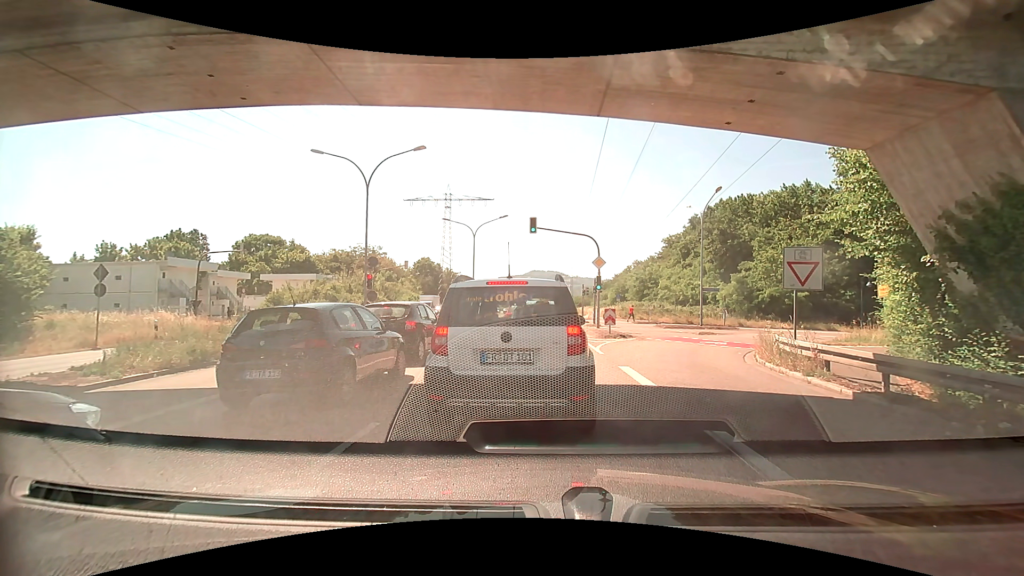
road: trunk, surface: asphalt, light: Day
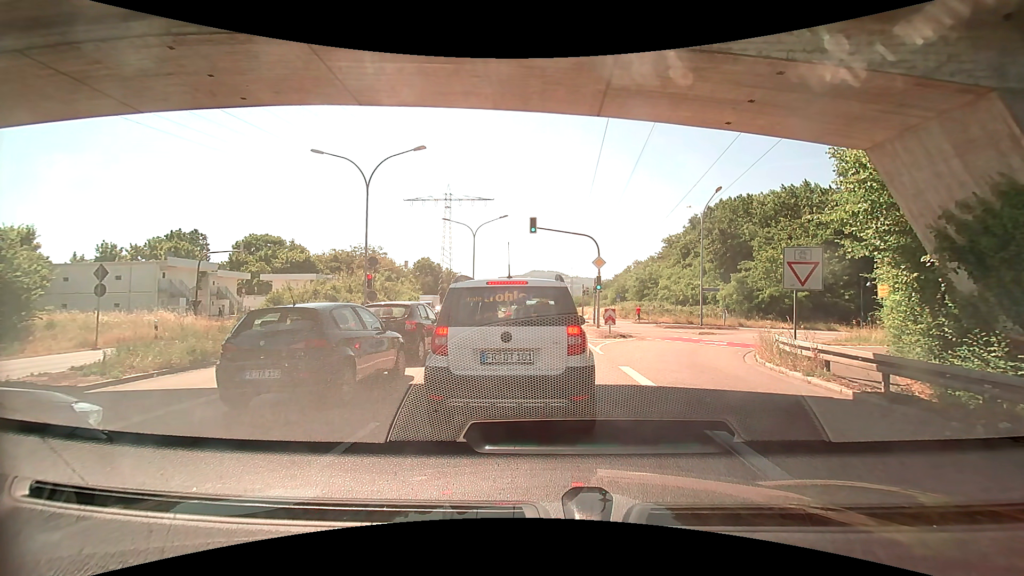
(0.0, 0.0) m; 0°
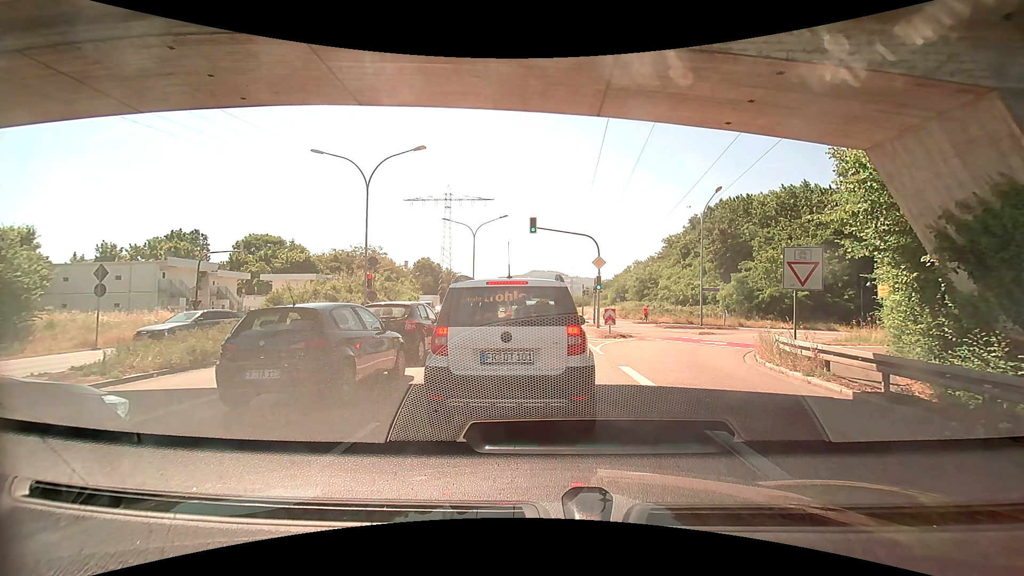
(0.0, 0.0) m; 0°
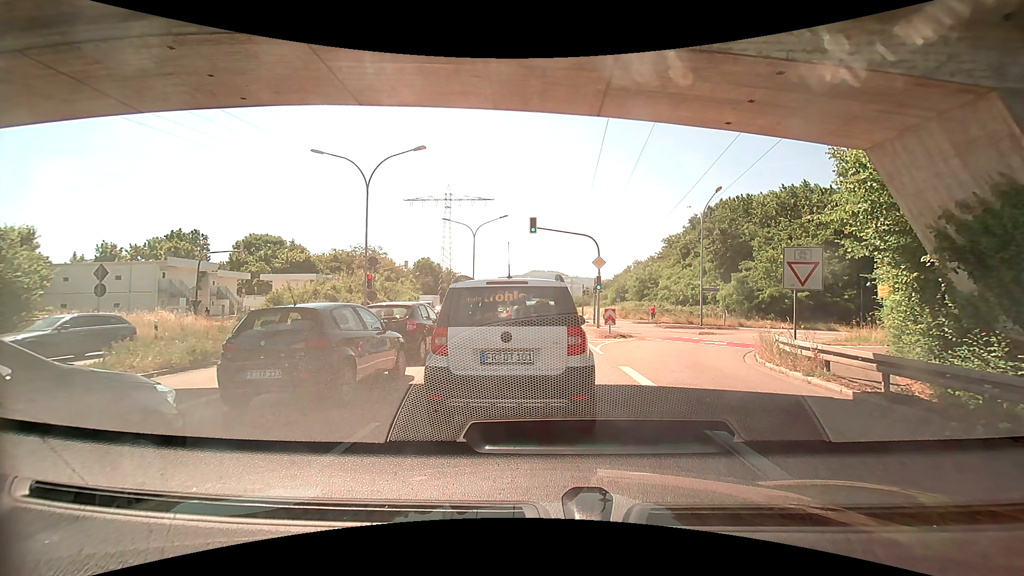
(0.0, 0.0) m; 0°
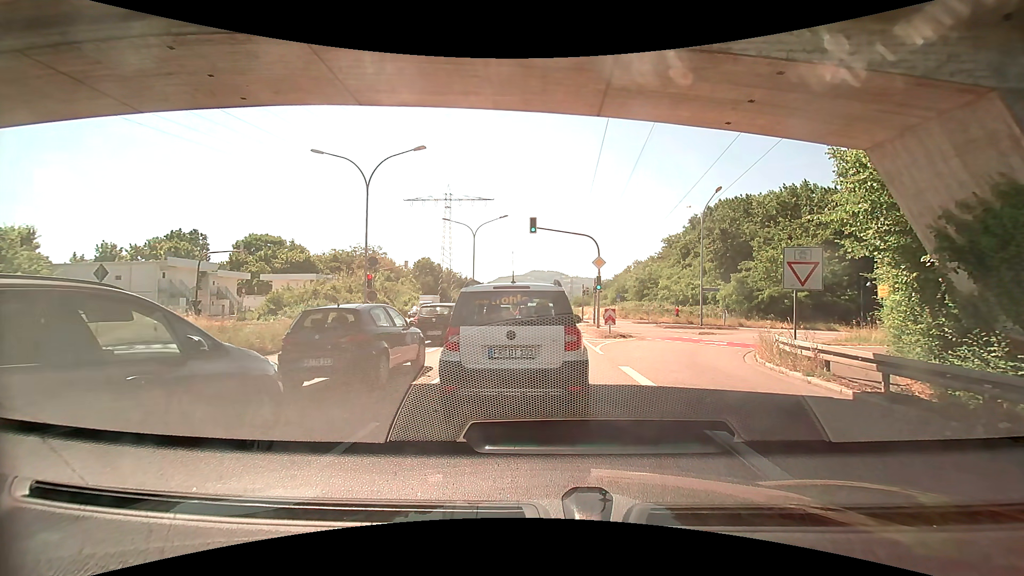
(0.0, 0.0) m; 0°
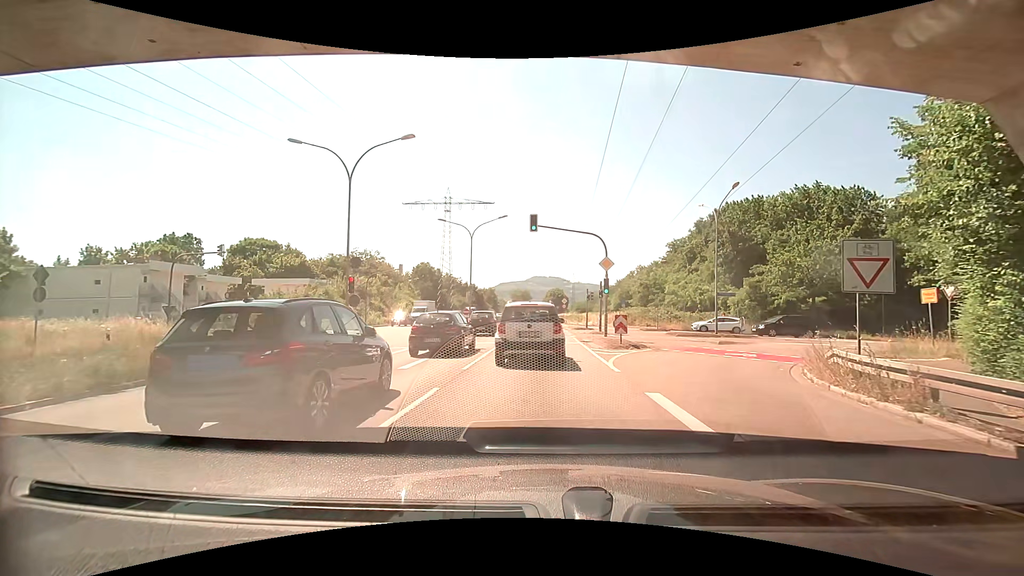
(-0.1, +3.2) m; -2°
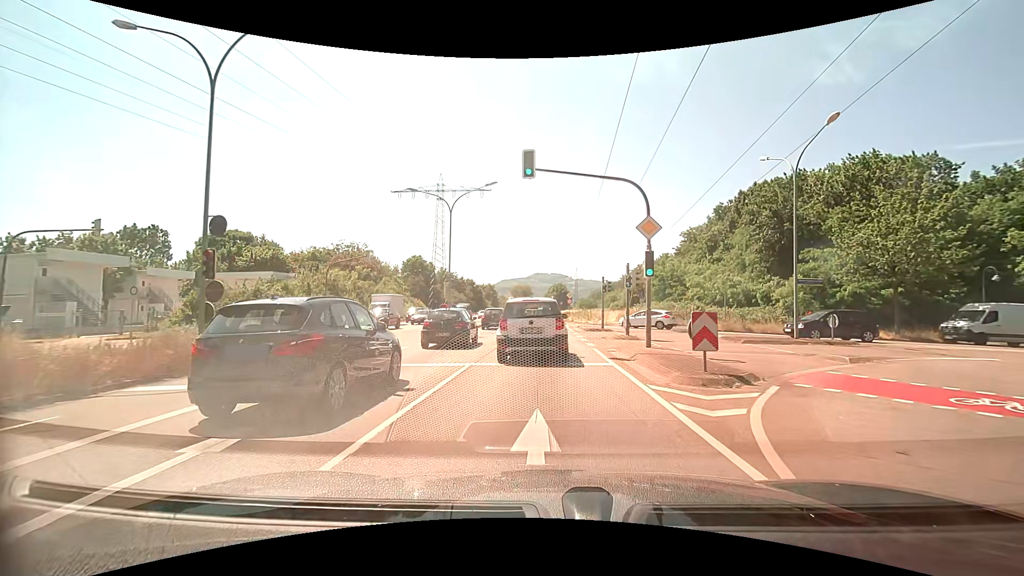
(+0.3, +10.9) m; +2°
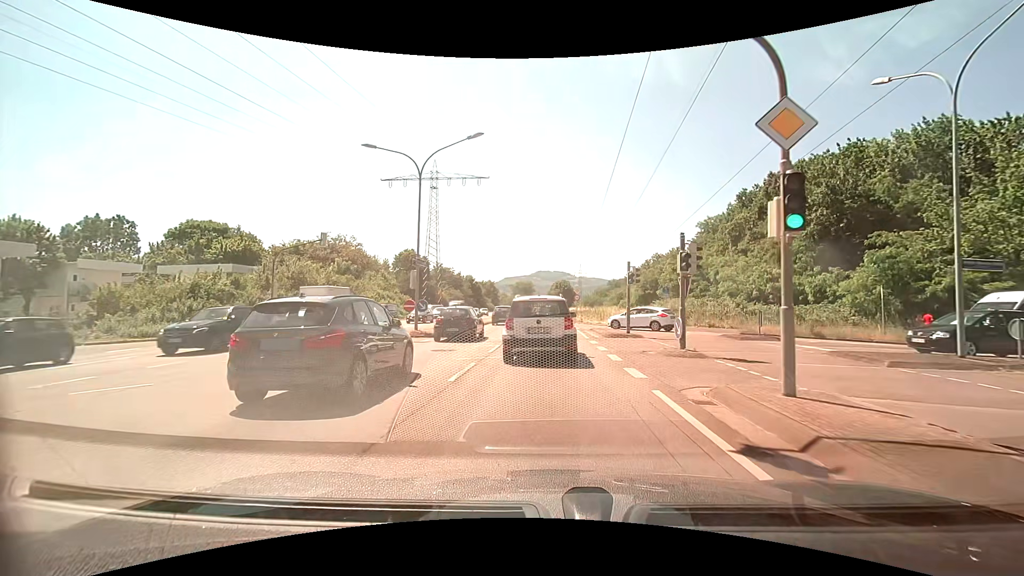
(-0.1, +8.9) m; -1°
(0, +10) (0, +20) (0, +30) (0, +40) (0, +50) (0, +60) (0, +70) (+1, +80) (+1, +90) (+1, +100) m
